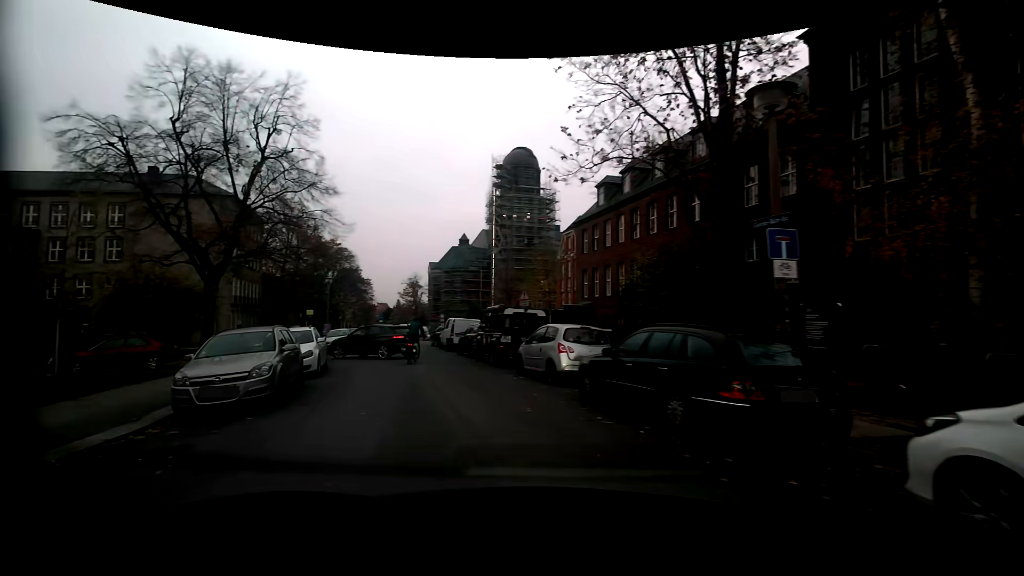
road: residential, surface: asphalt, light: Day
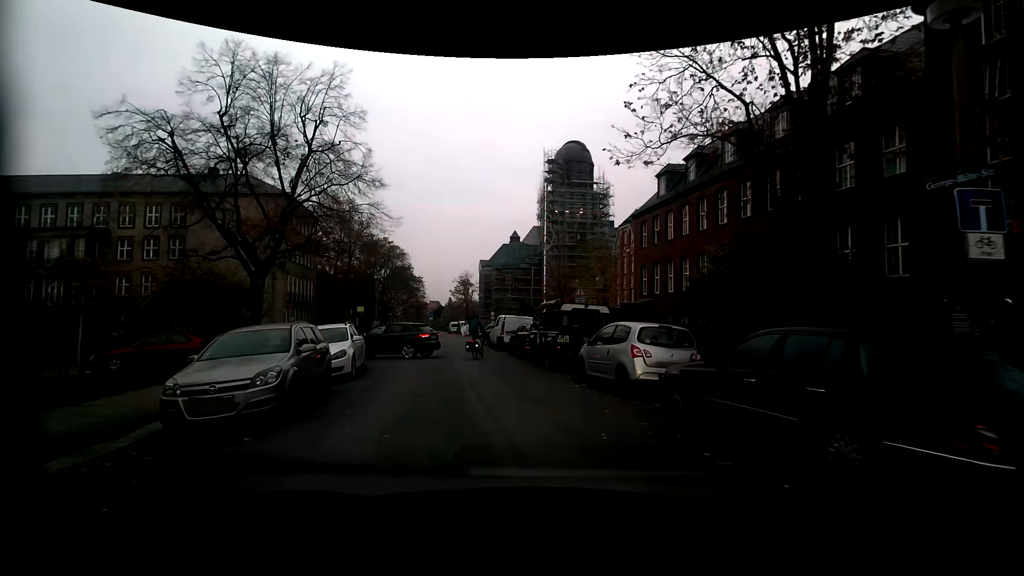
(-0.1, +2.1) m; -6°
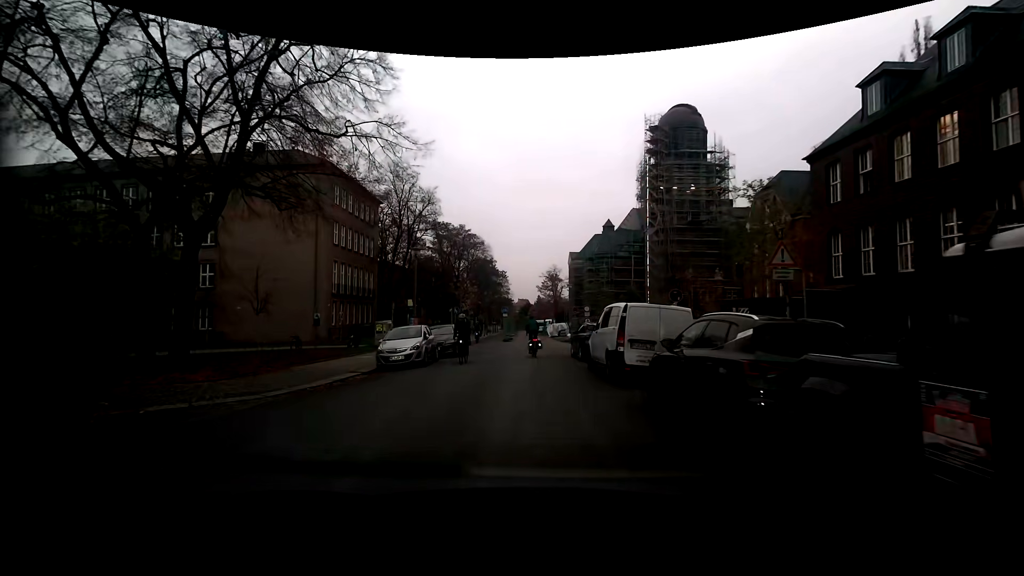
(-1.1, +14.5) m; -10°
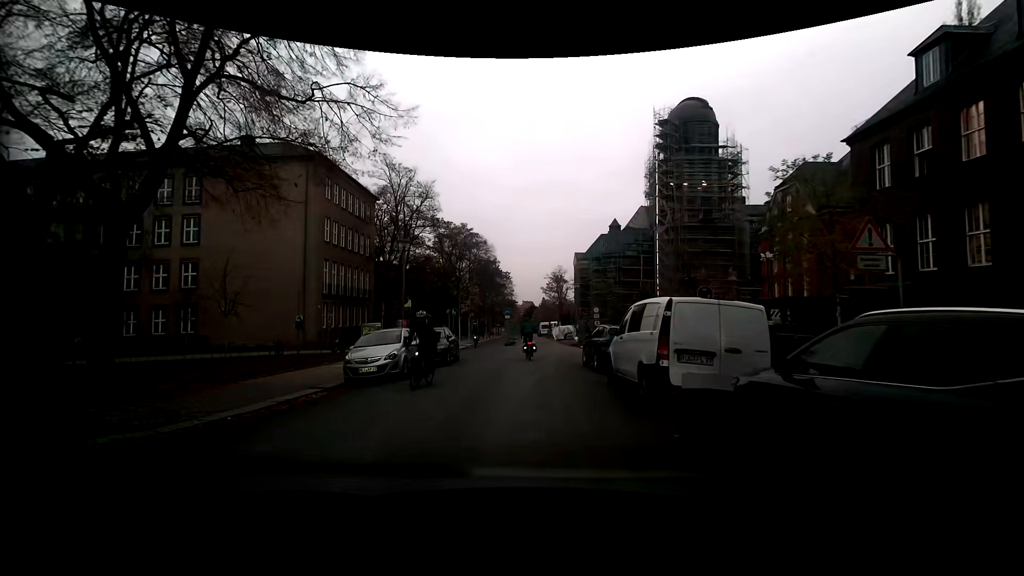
(0.0, +3.4) m; -1°
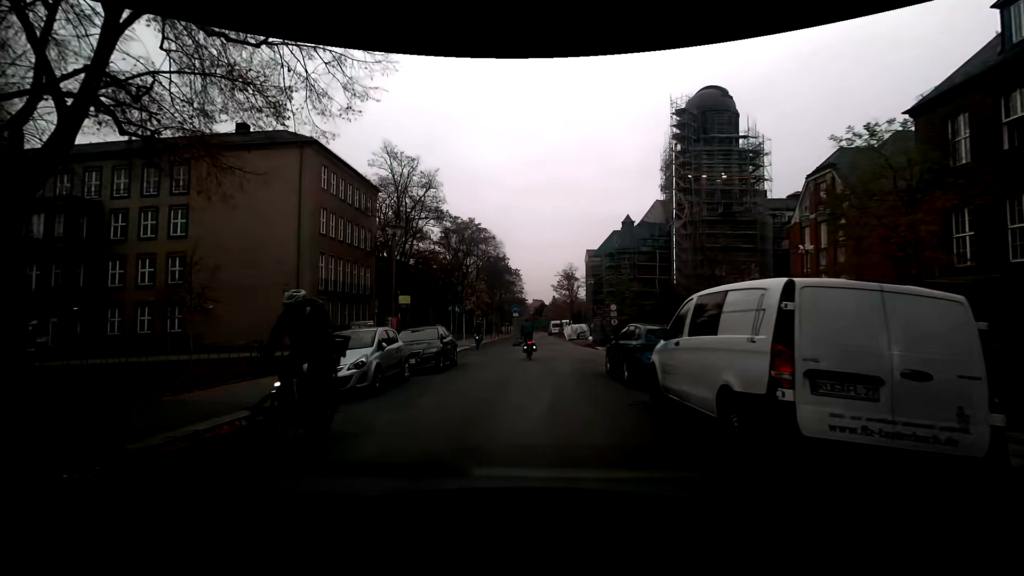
(0.0, +3.4) m; 0°
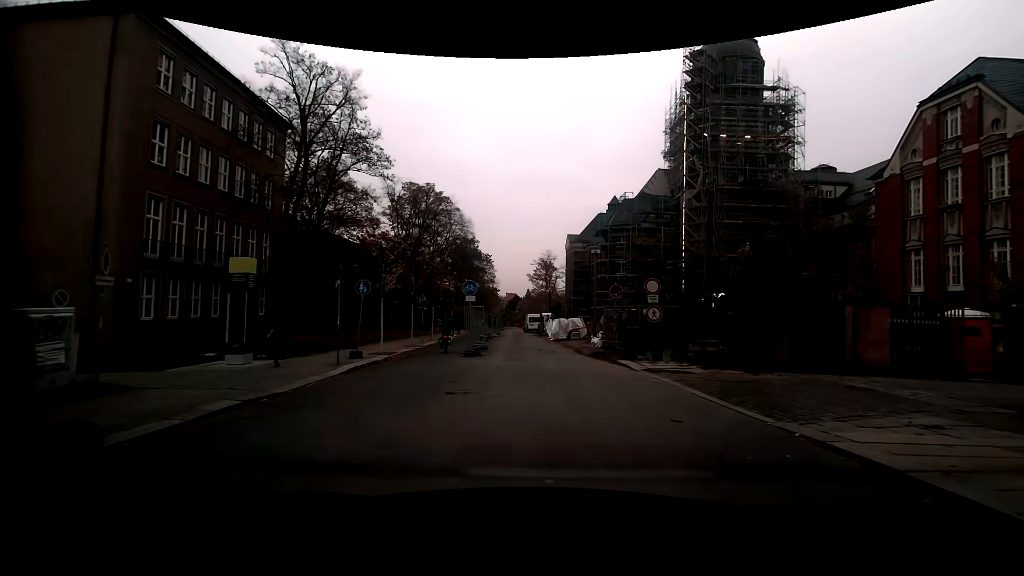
(-0.2, +16.5) m; +3°
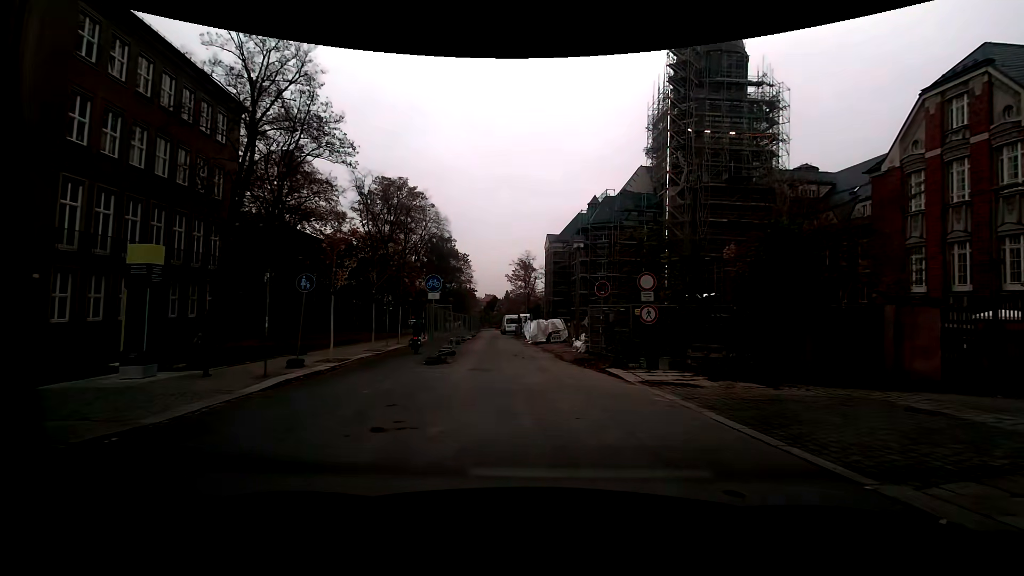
(0.0, +2.9) m; +1°
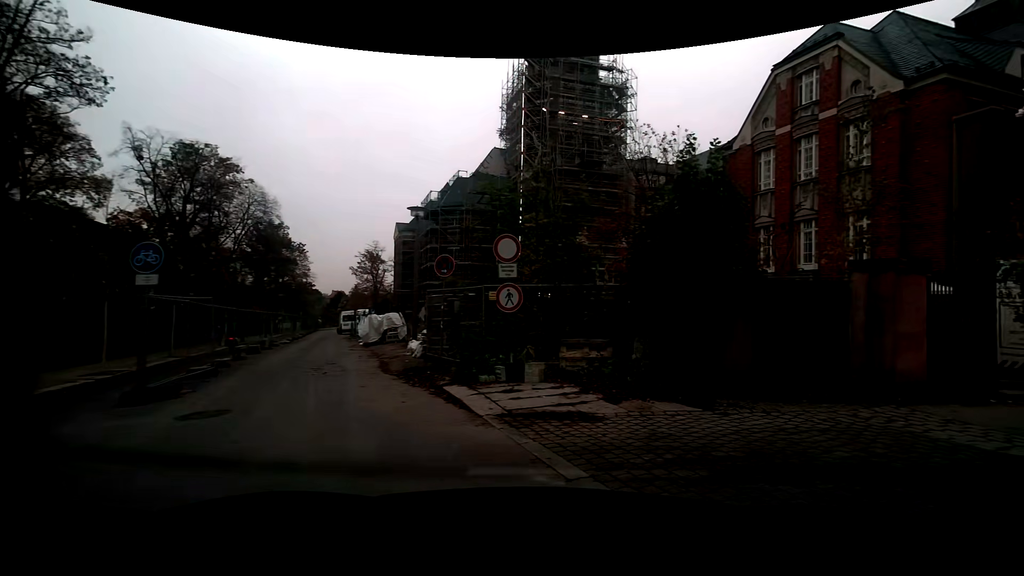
(+0.6, +5.6) m; +18°
